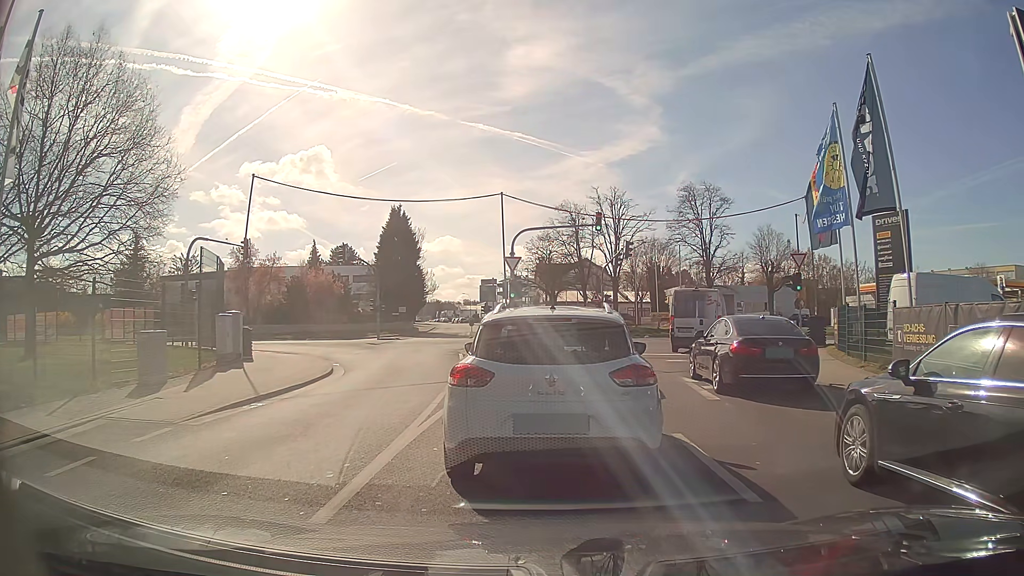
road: tertiary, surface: asphalt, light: Day
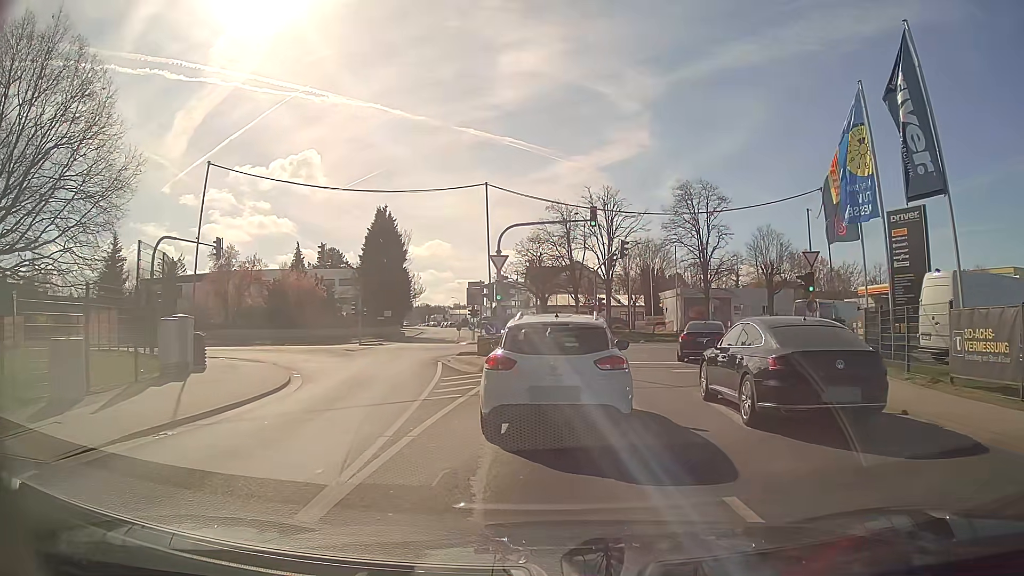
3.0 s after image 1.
(0.0, +3.0) m; 0°
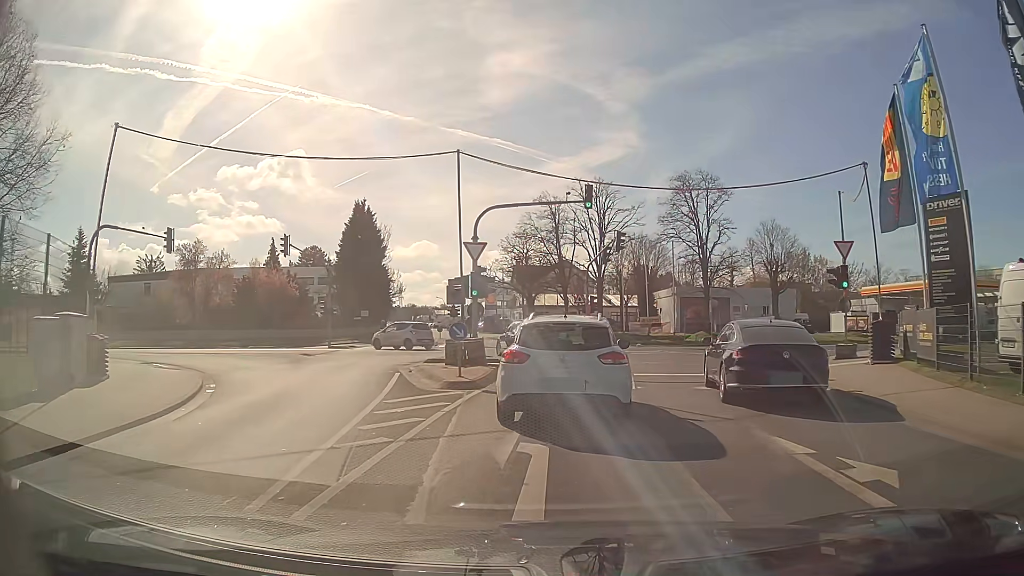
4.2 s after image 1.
(+0.1, +5.0) m; 0°
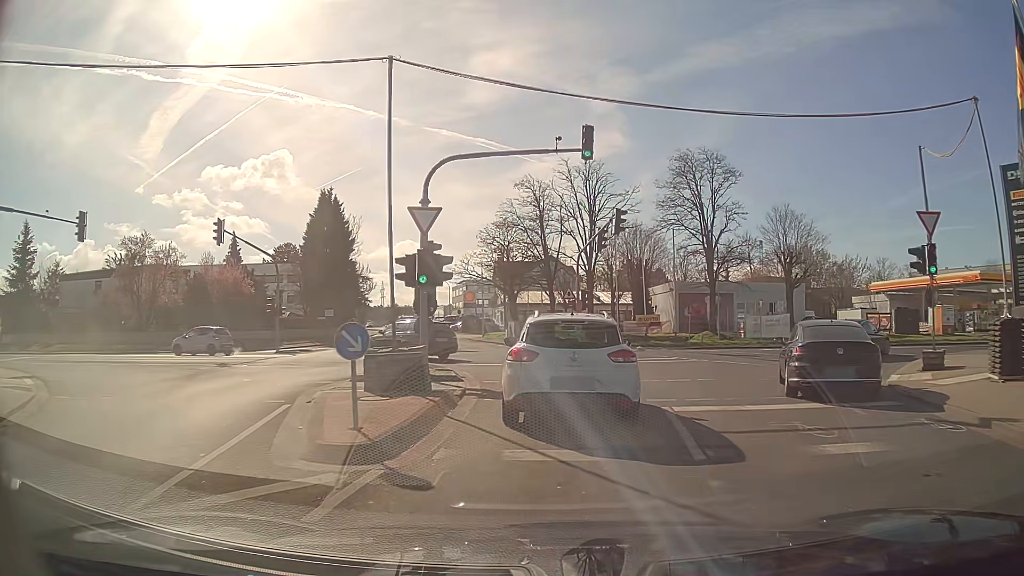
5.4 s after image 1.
(+0.2, +7.4) m; +2°
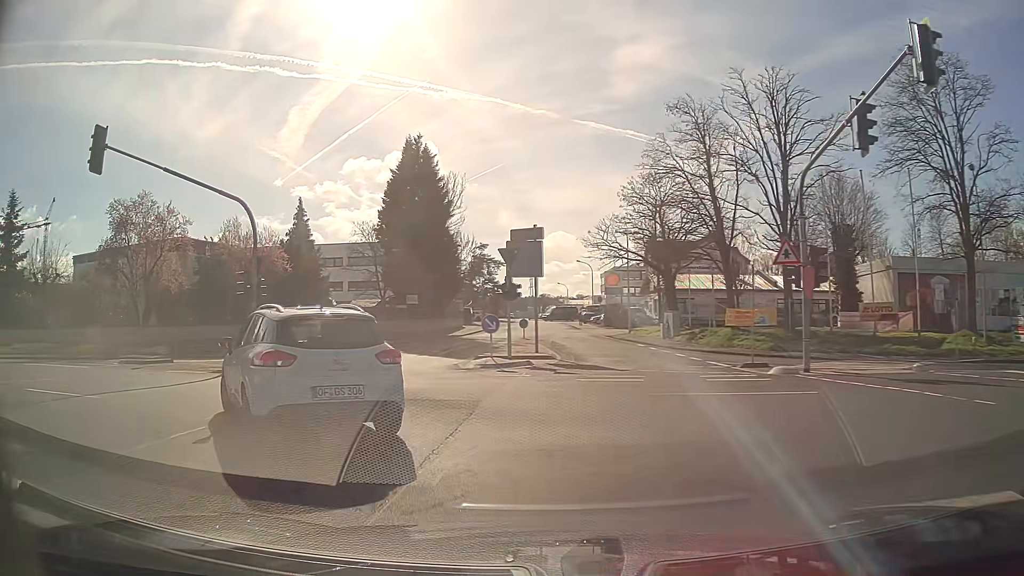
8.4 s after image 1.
(-0.6, +19.2) m; -12°
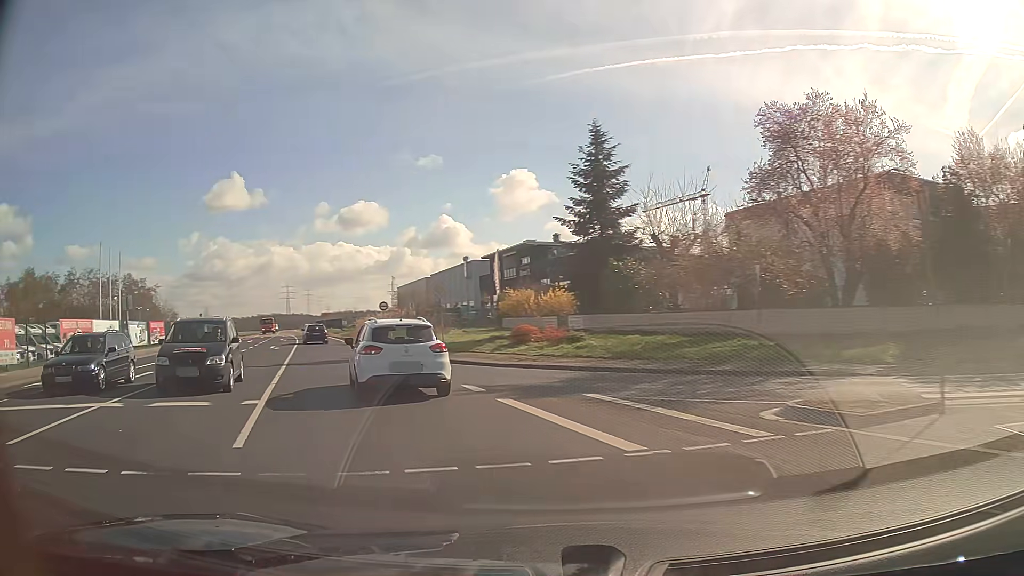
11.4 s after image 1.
(-8.9, +15.6) m; -60°
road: secondary
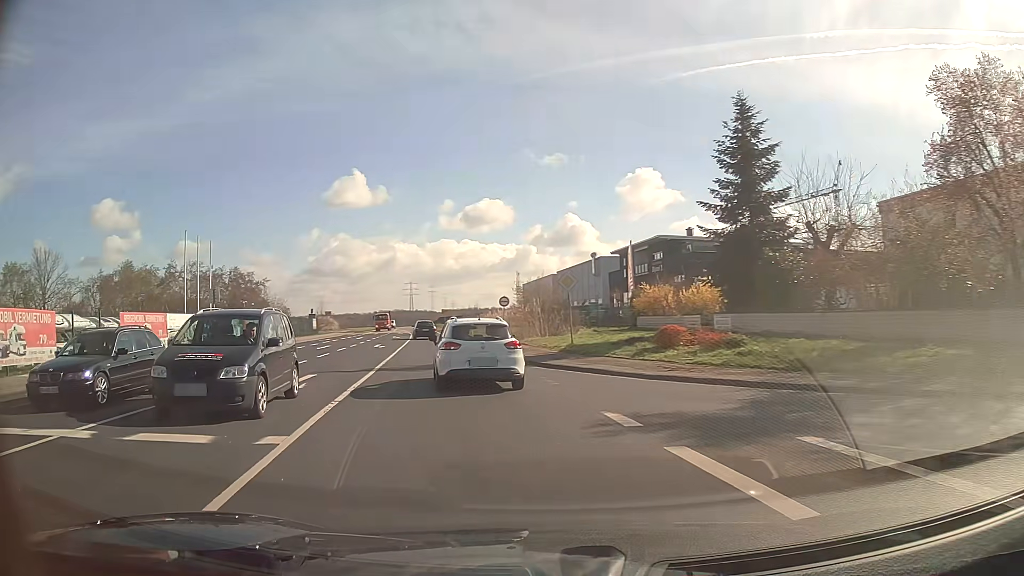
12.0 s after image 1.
(-0.5, +4.7) m; -11°
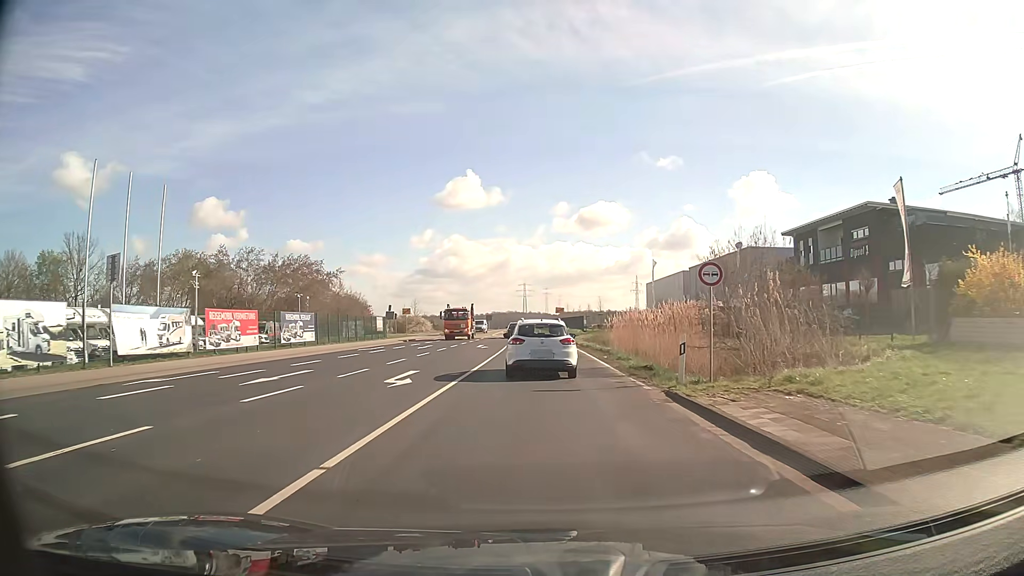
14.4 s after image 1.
(-3.2, +23.3) m; -9°
(0, +10) (0, +20) (0, +30) (-1, +40) (-1, +50) (-2, +60) (-2, +70) (-3, +80) (-4, +90) (-5, +100) m
